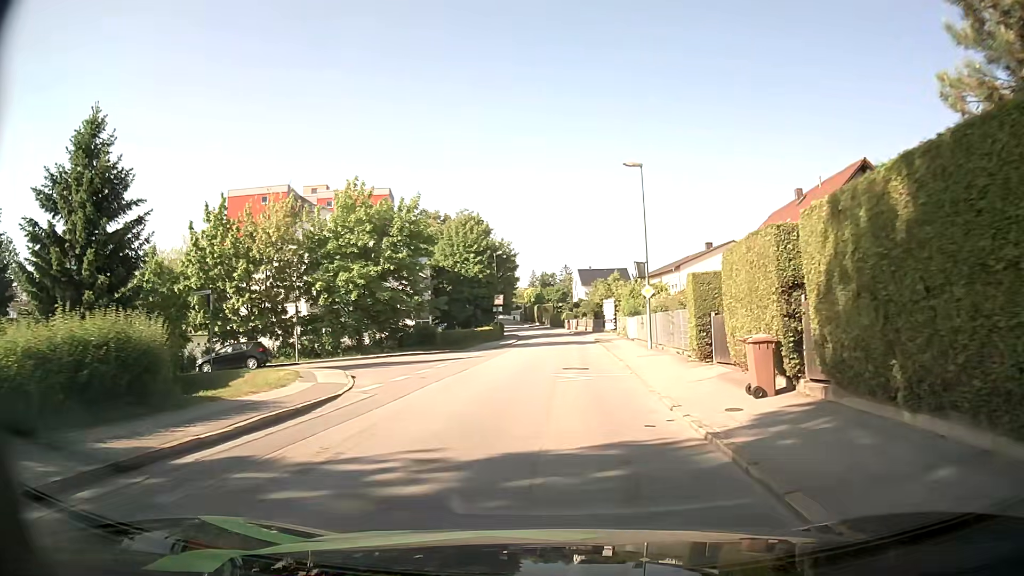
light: Day
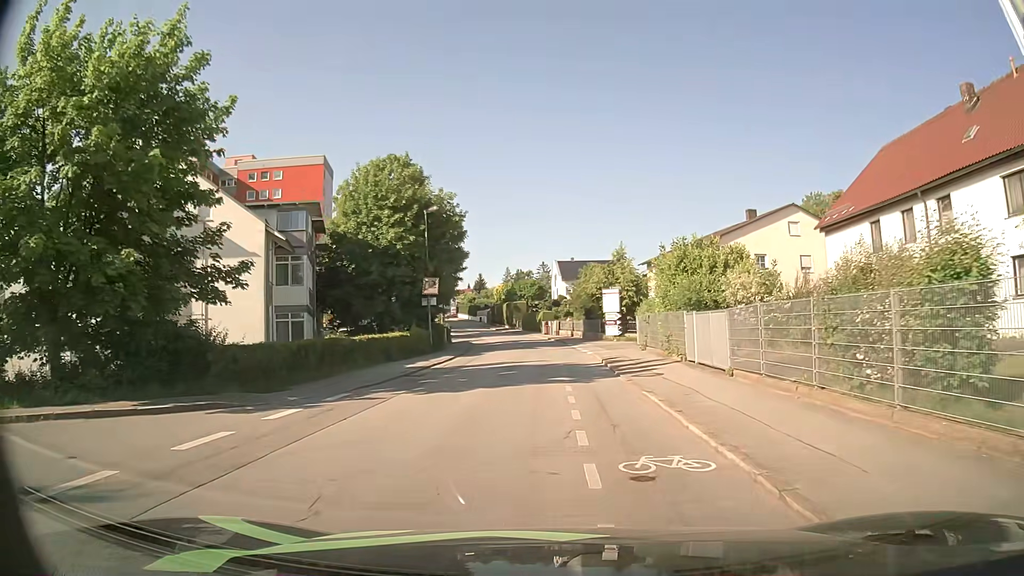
(+0.6, +25.5) m; +2°
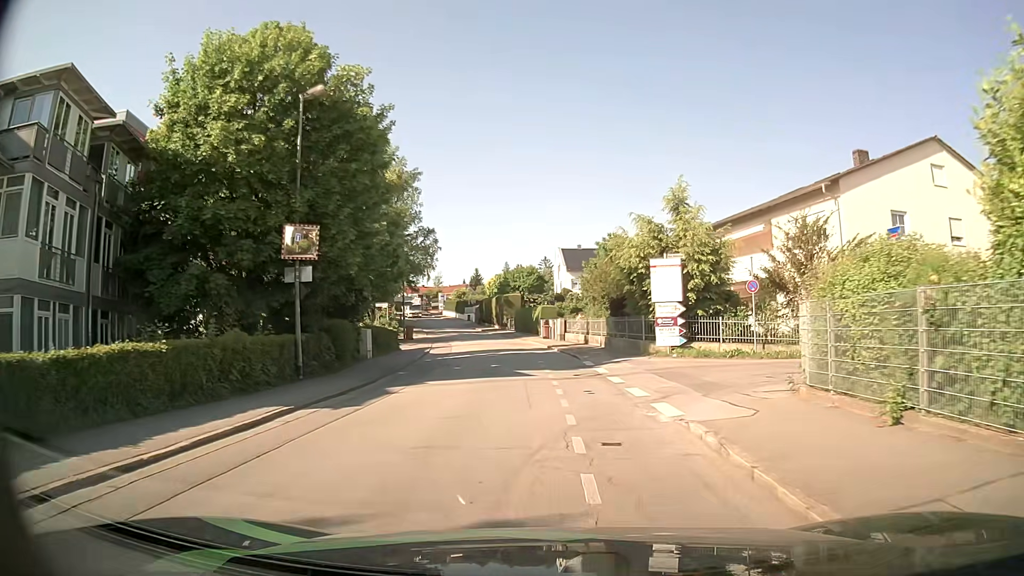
(0.0, +20.4) m; -1°
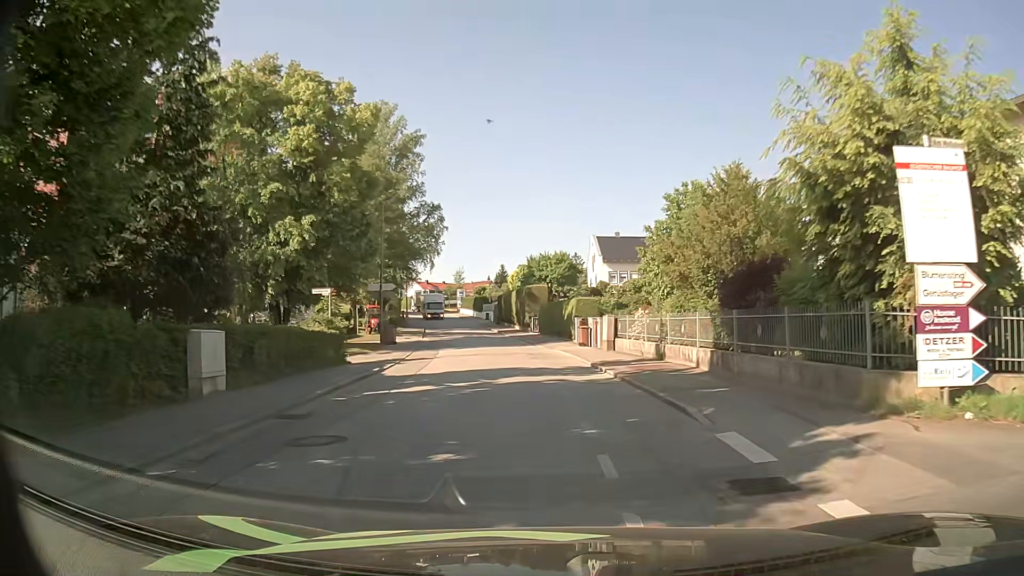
(-0.3, +15.3) m; -3°
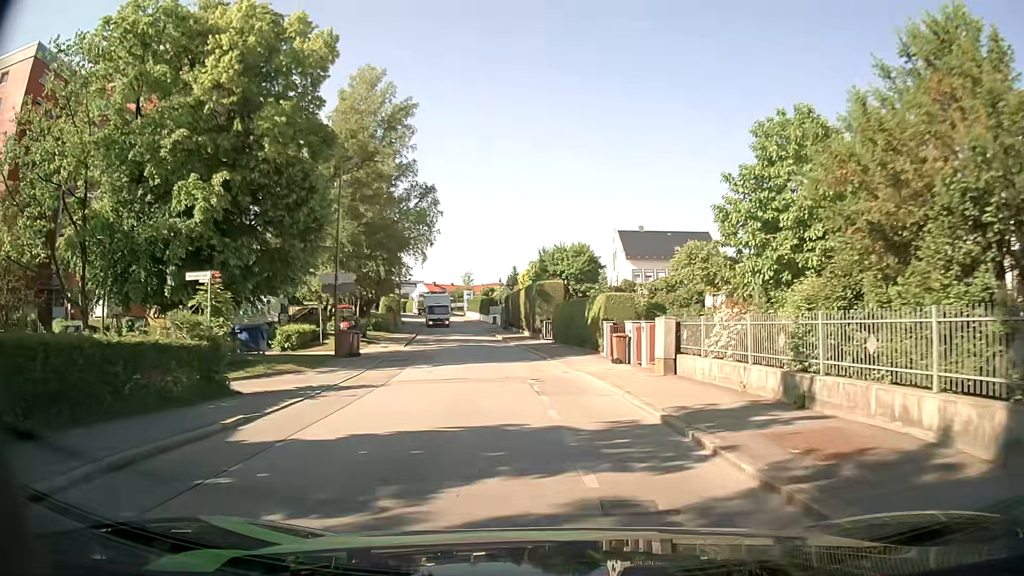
(0.0, +10.2) m; -1°
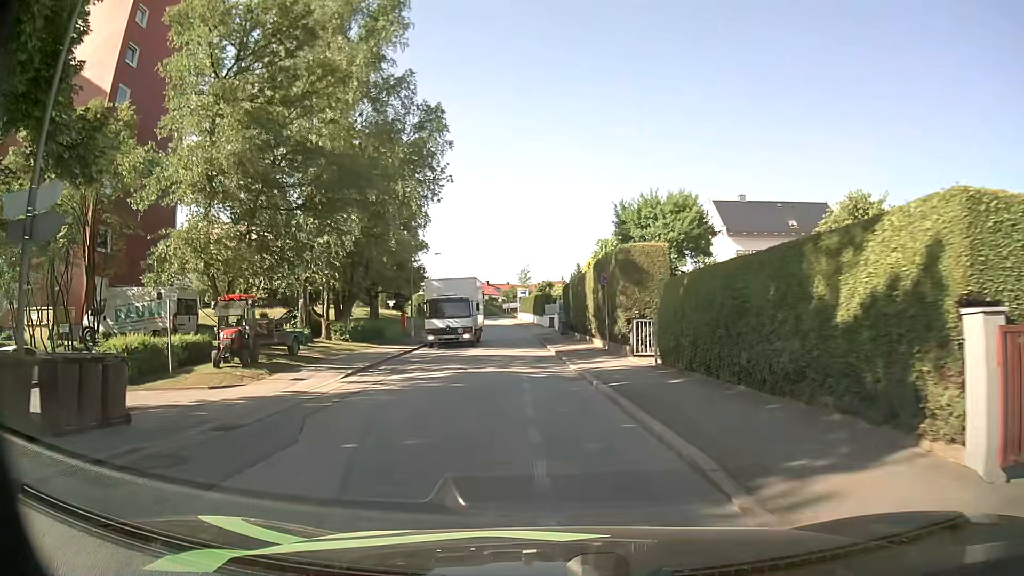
(-0.6, +19.9) m; -5°
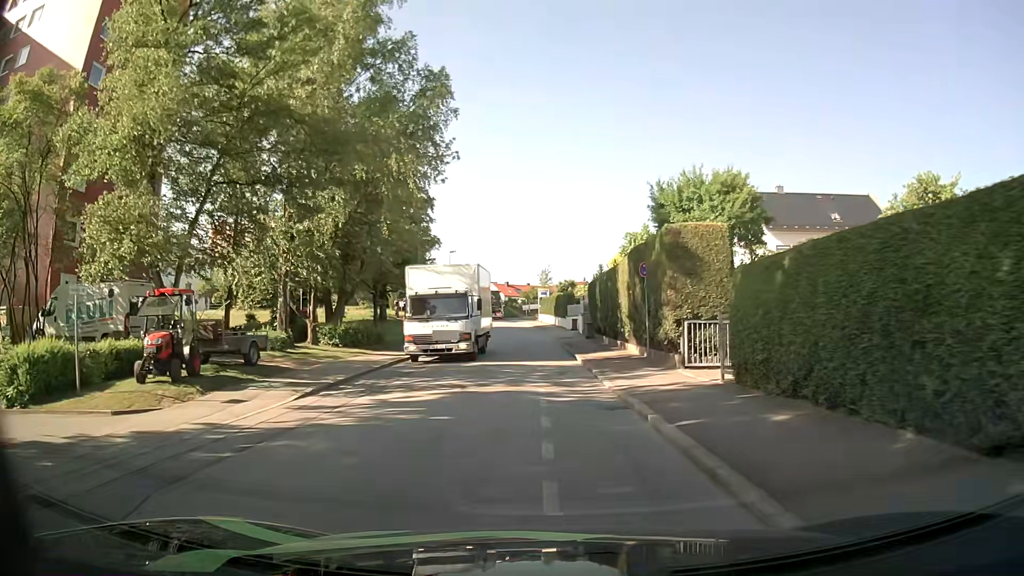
(-0.1, +4.9) m; -2°
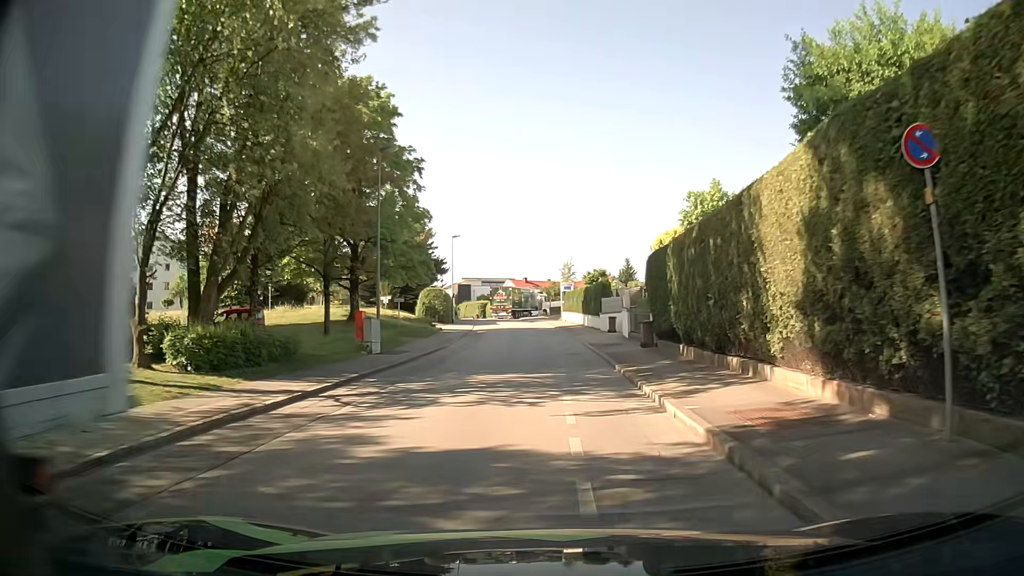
(-0.3, +14.2) m; -2°
(0, +10) (0, +20) (0, +30) (0, +40) (0, +50) (-1, +60) (-3, +70) (-4, +80) (-5, +90) (-7, +99) m
